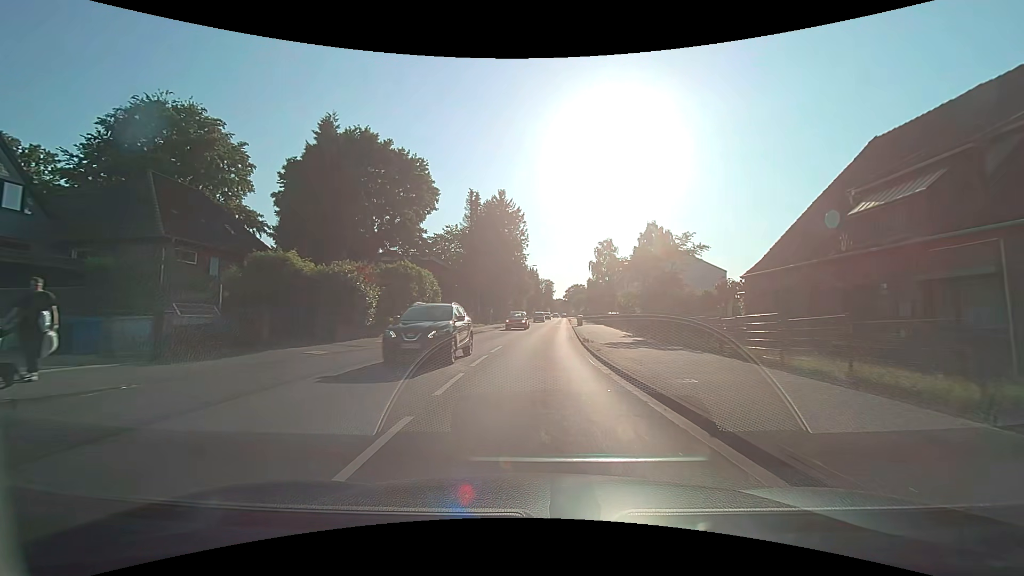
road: secondary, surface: asphalt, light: Day
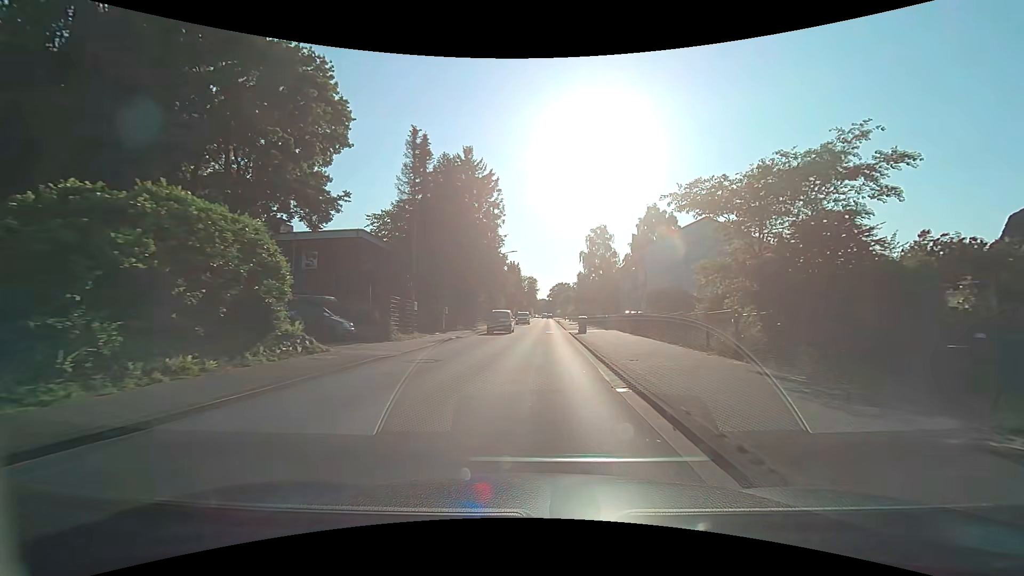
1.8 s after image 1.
(+0.3, +18.9) m; +2°
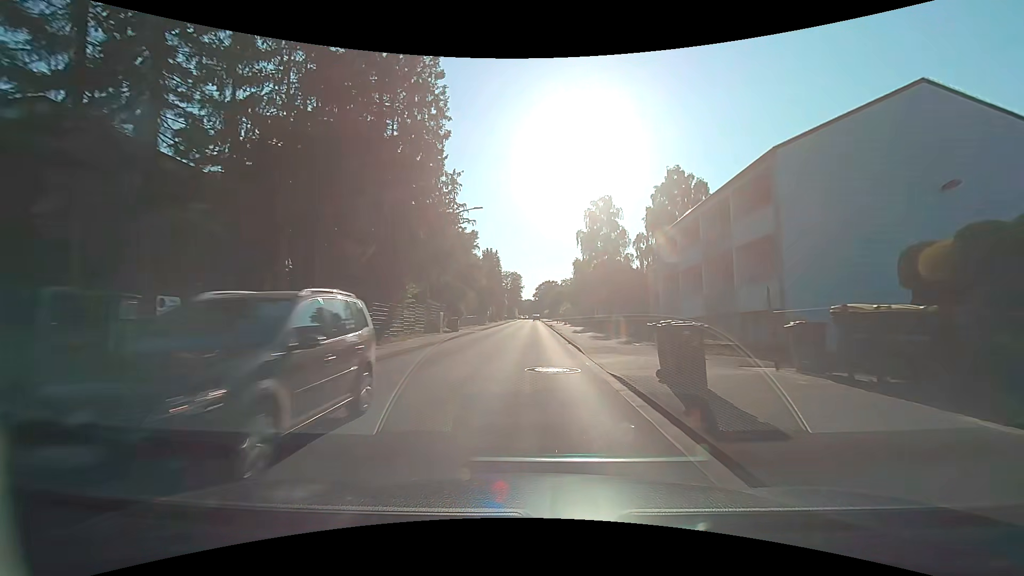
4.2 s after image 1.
(+0.4, +25.7) m; +1°
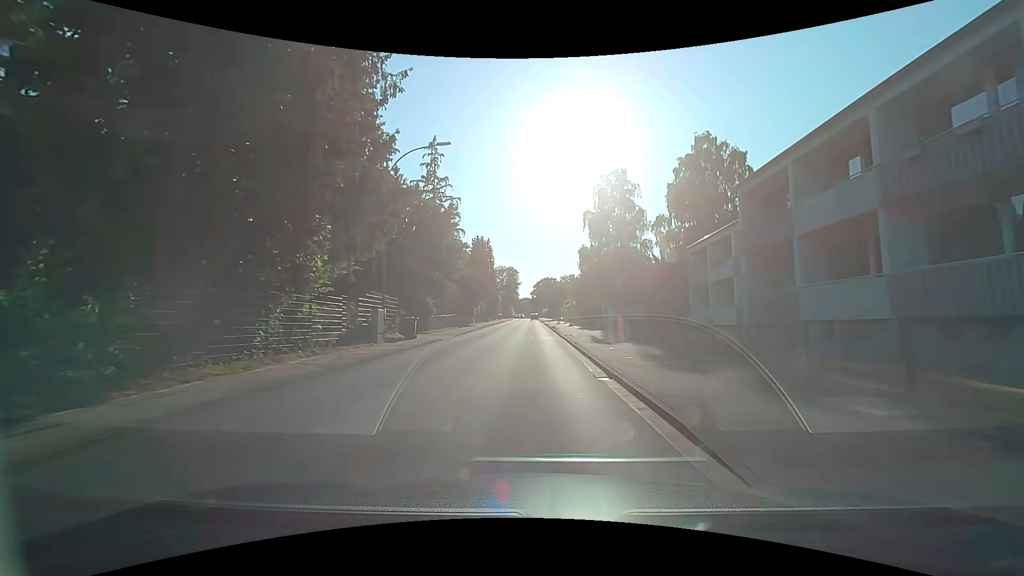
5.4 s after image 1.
(+0.1, +13.3) m; +1°
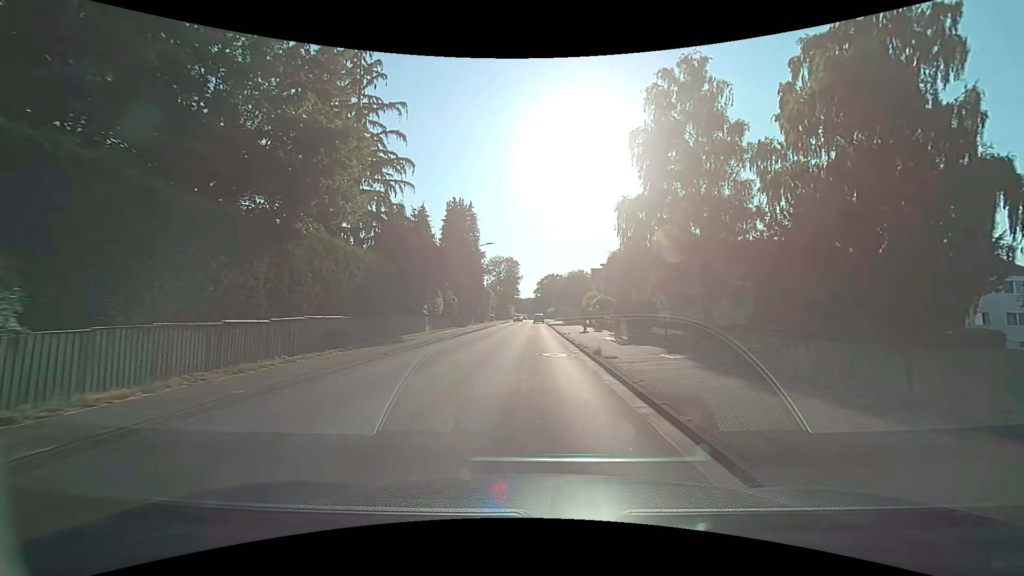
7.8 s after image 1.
(-0.1, +27.6) m; -1°
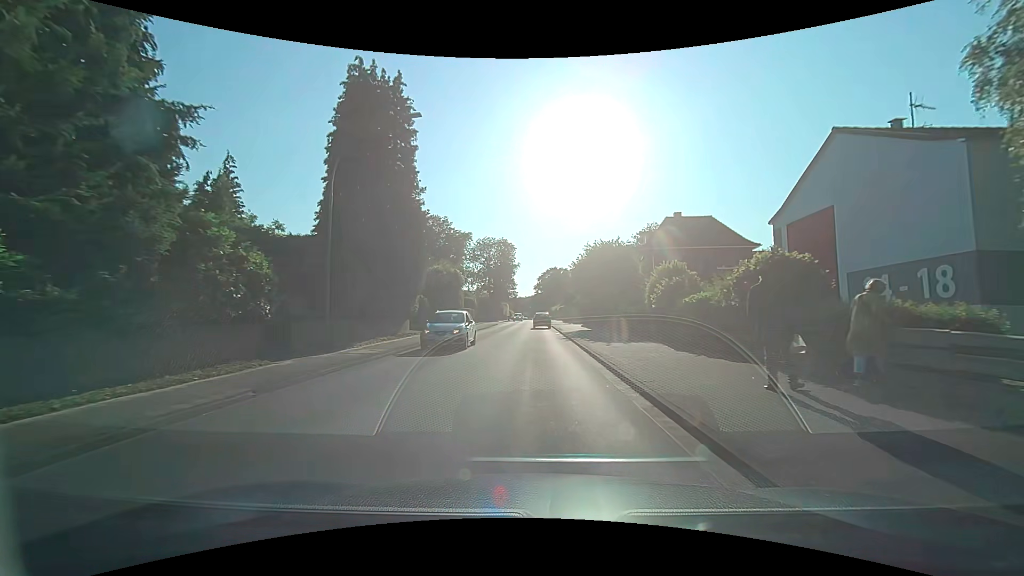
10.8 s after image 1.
(+0.1, +29.9) m; 0°
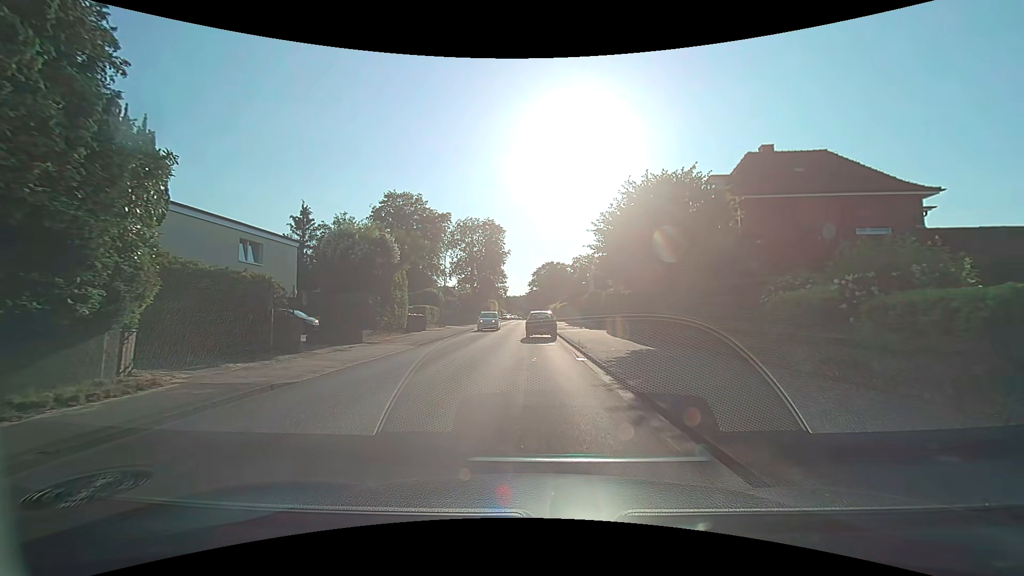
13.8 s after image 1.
(0.0, +19.2) m; +2°
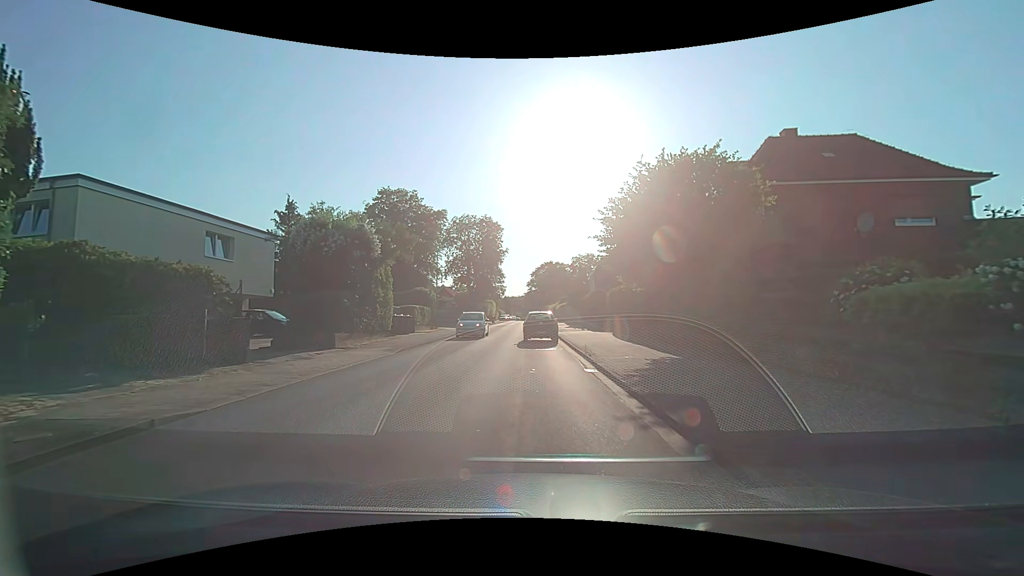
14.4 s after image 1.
(-0.1, +2.7) m; -1°
(0, +10) (-2, +20) (-3, +30) (-2, +40) (-1, +50) (-1, +60) (-1, +70) (-1, +80) (-1, +90) (-2, +100) m
